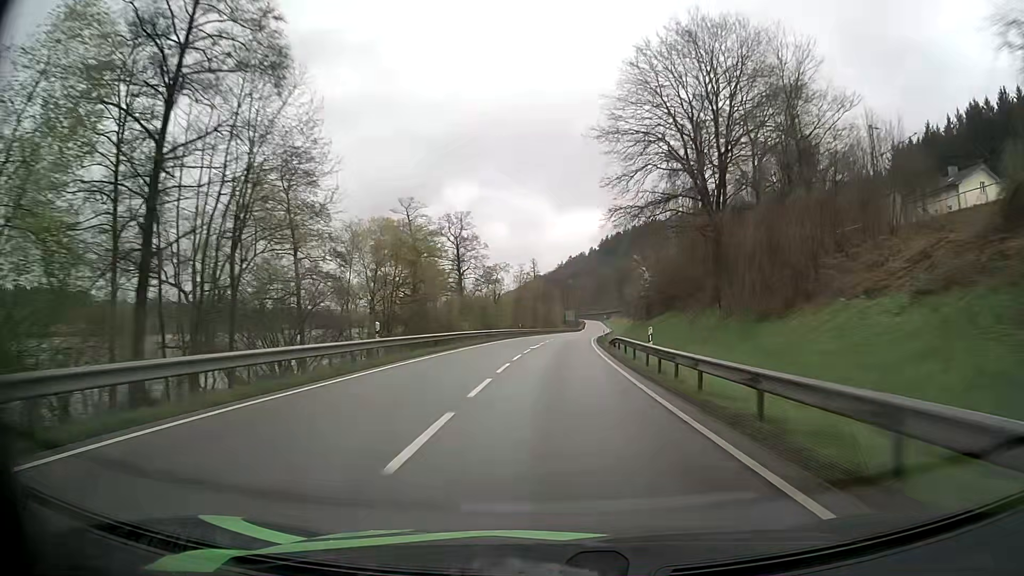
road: primary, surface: asphalt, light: Day
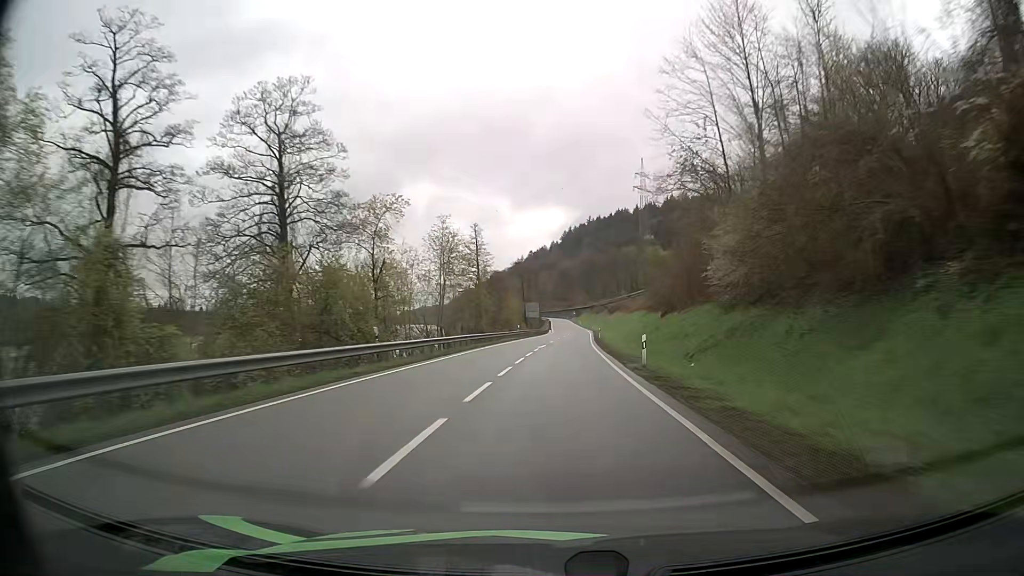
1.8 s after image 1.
(+1.4, +48.5) m; +3°
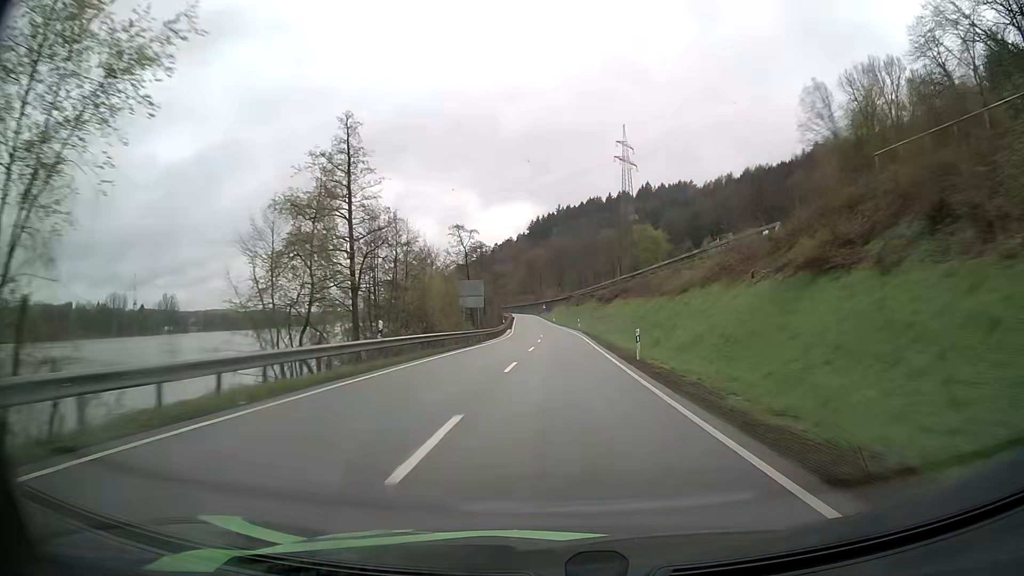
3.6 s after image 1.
(+1.1, +48.6) m; +2°
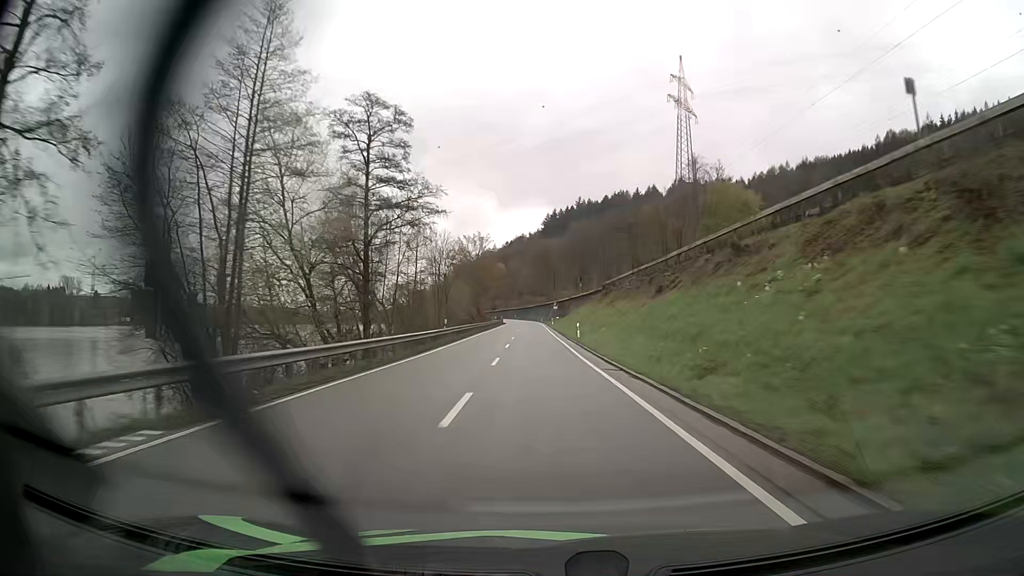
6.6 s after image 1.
(+0.5, +80.8) m; -1°
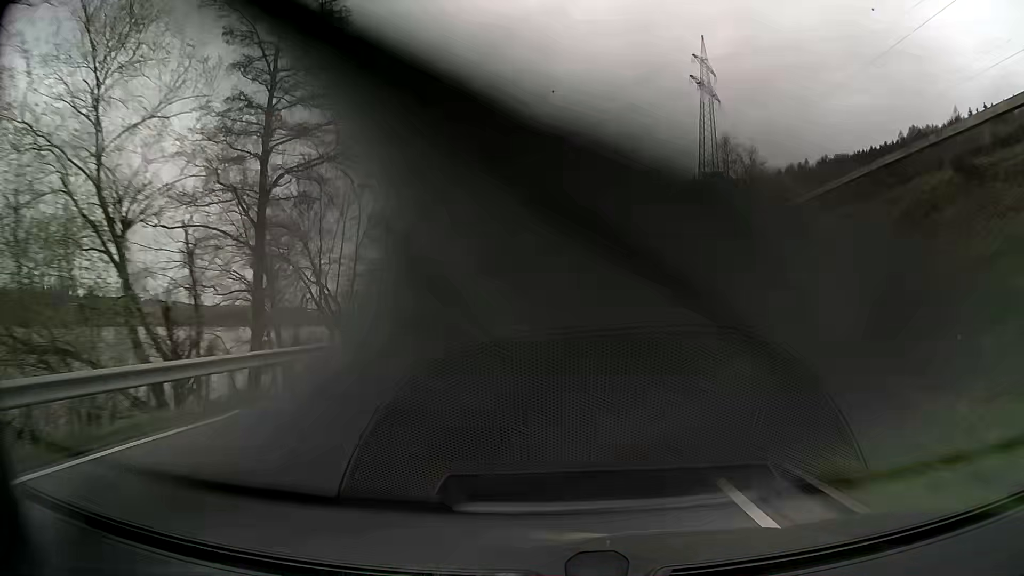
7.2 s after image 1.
(-0.1, +16.1) m; -1°
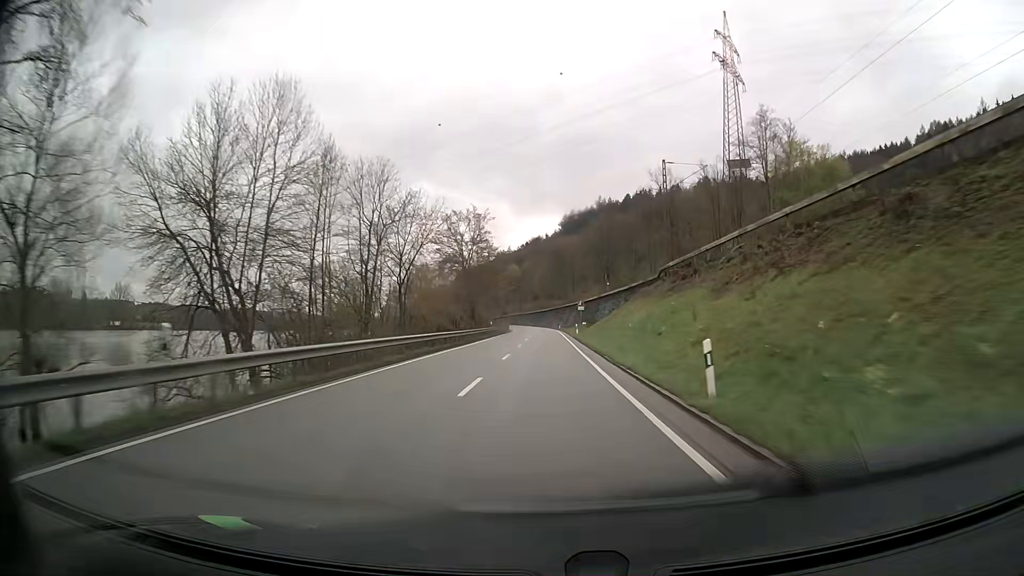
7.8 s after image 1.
(-0.1, +16.1) m; -1°
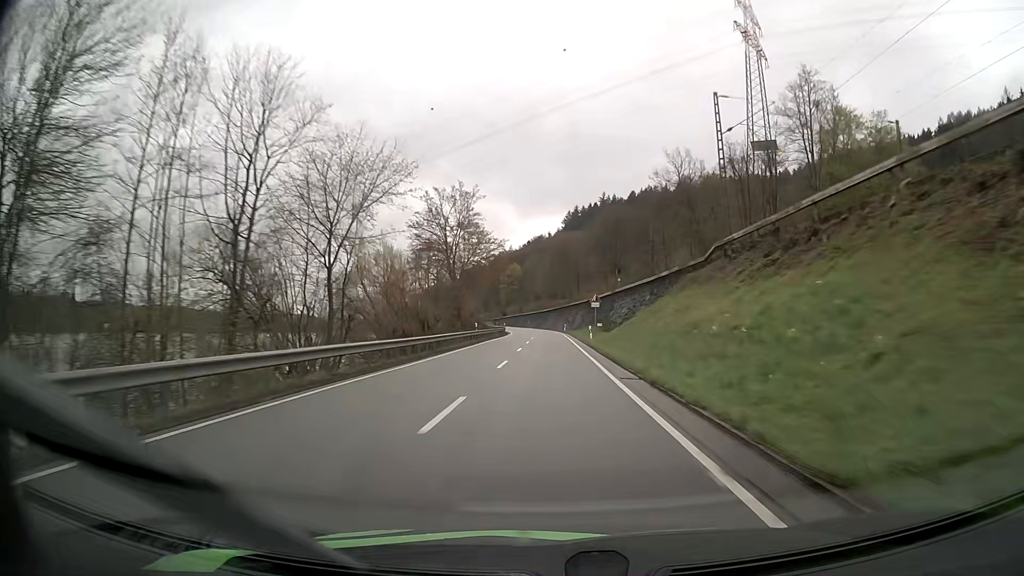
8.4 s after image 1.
(0.0, +16.0) m; 0°
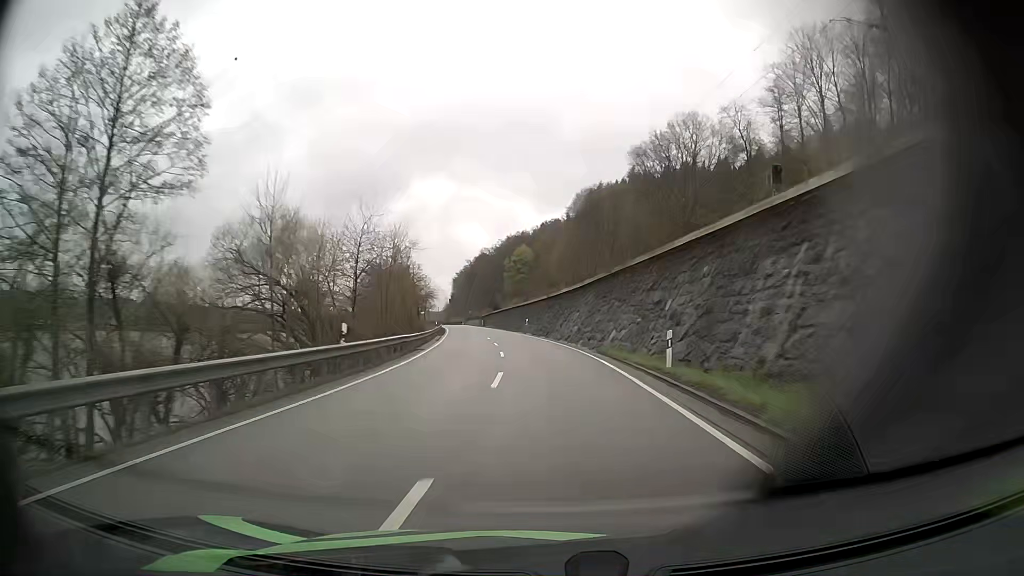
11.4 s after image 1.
(-0.4, +78.0) m; -1°
(0, +10) (0, +20) (-1, +30) (-2, +40) (-3, +50) (-4, +60) (-5, +70) (-7, +80) (-9, +89) (-10, +99) m
